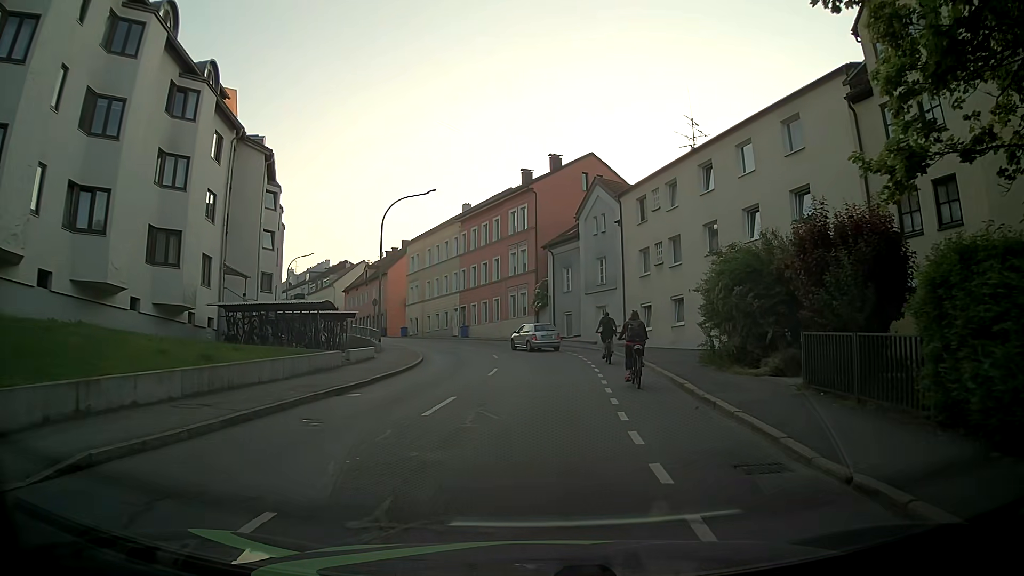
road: tertiary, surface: asphalt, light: Day
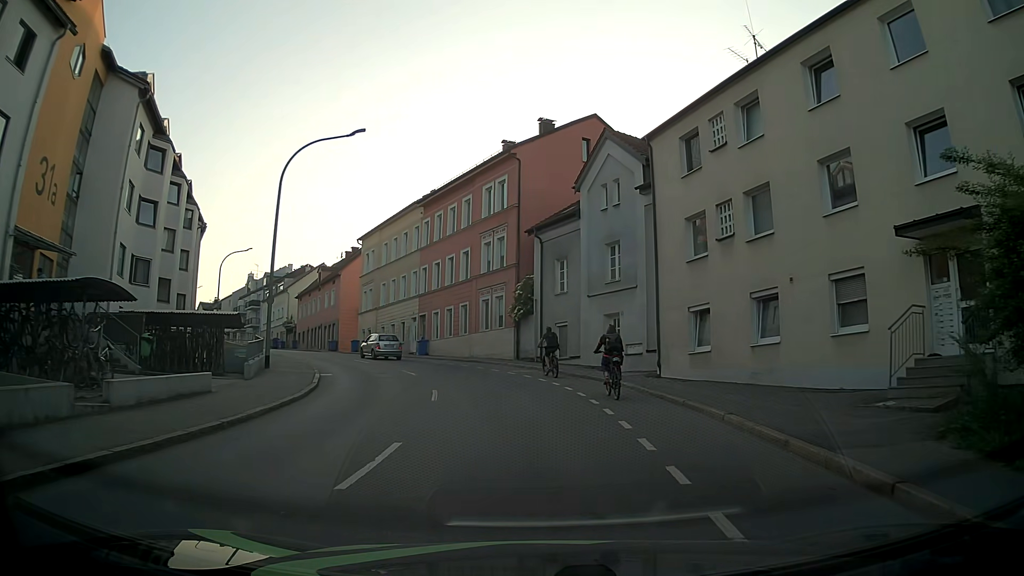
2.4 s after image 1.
(+0.6, +14.0) m; +2°
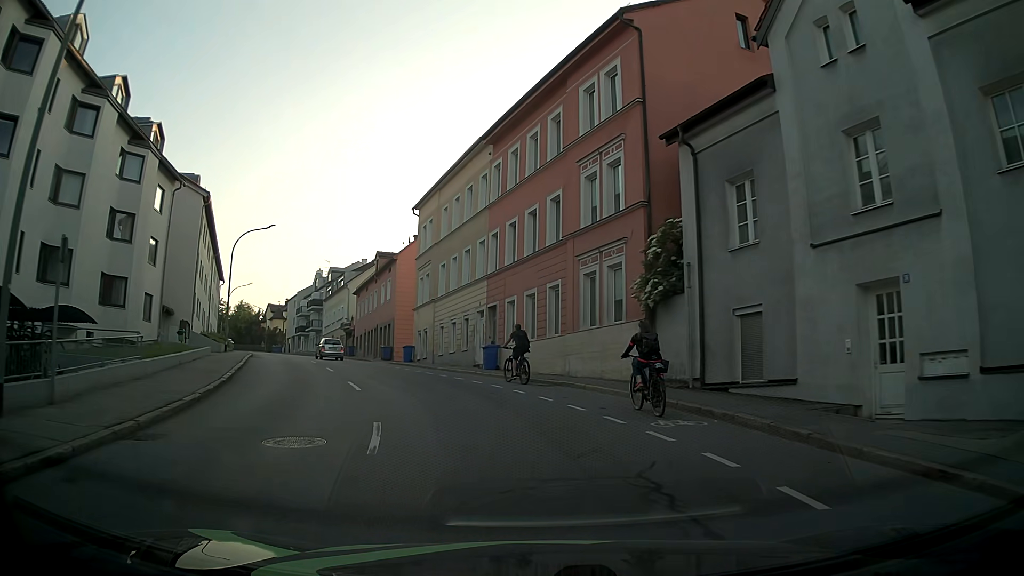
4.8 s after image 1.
(-0.8, +17.0) m; -9°
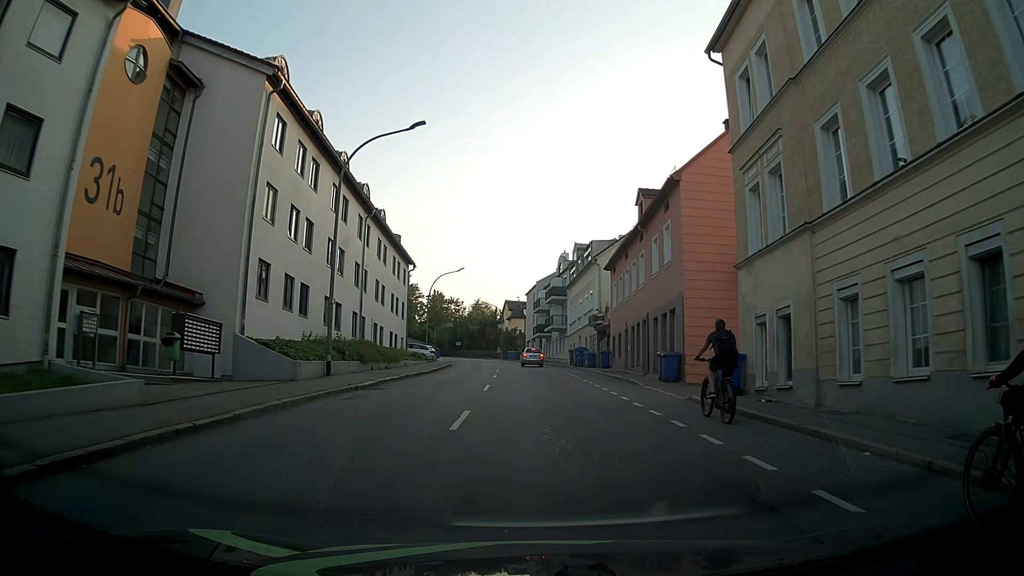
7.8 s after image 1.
(-5.6, +24.5) m; -23°
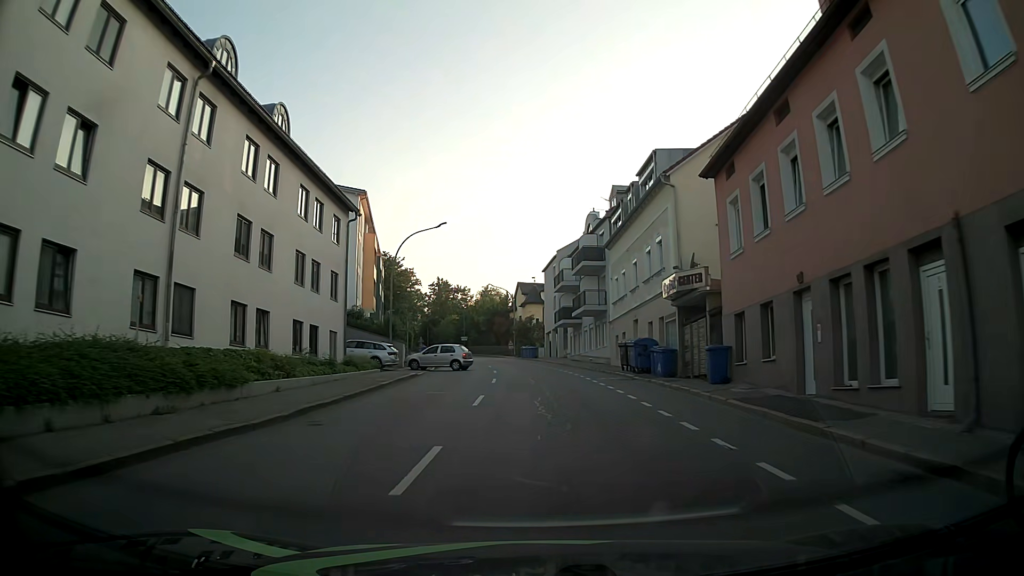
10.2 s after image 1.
(-0.2, +22.9) m; -1°
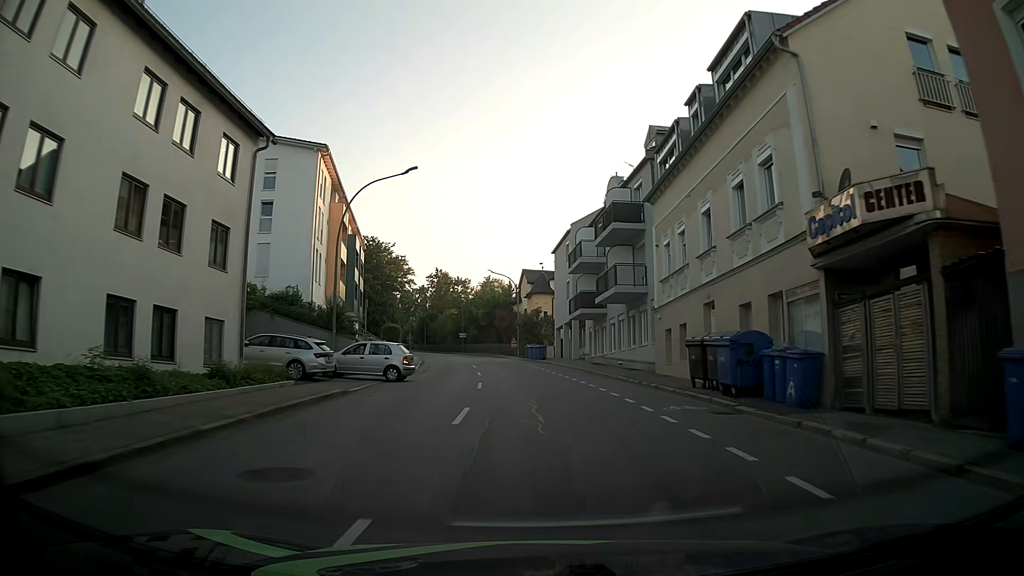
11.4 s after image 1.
(-0.1, +13.1) m; -1°
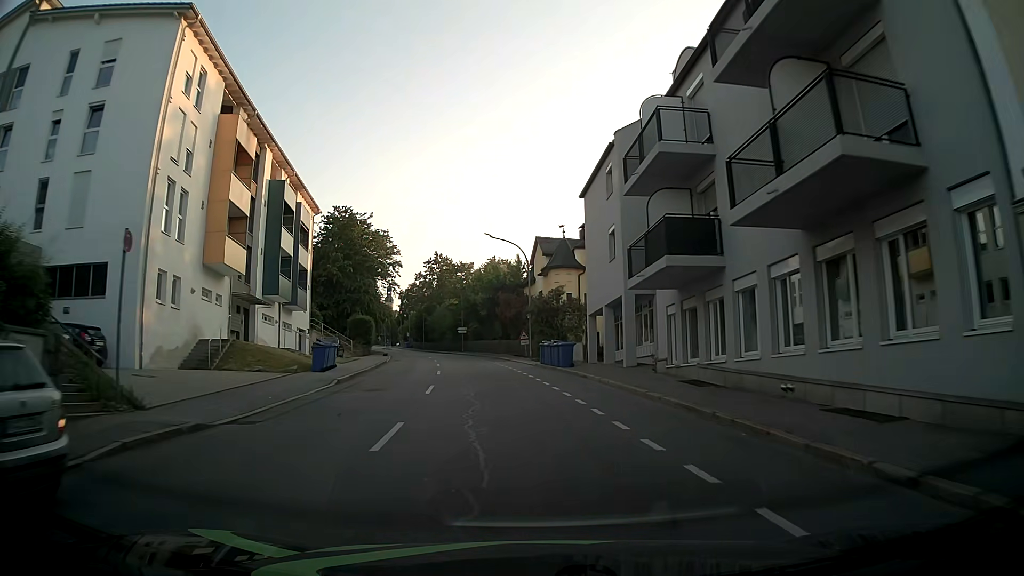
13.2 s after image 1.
(-0.2, +21.2) m; -2°
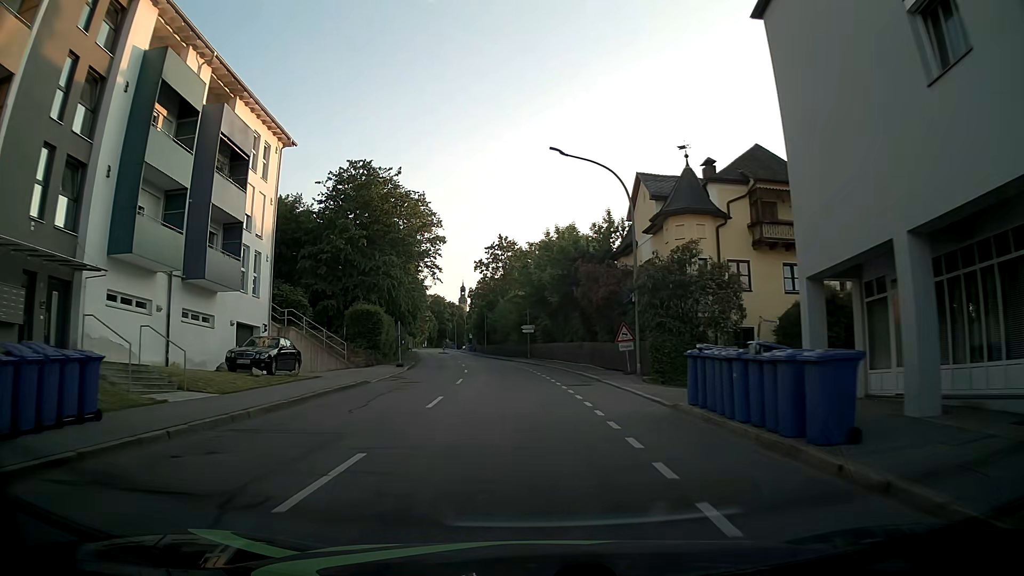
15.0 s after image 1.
(-0.9, +21.5) m; -6°
(0, +10) (-1, +20) (-2, +30) (-3, +40) (-4, +50) (-5, +60) (-7, +70) (-8, +79) (-10, +89) (-11, +99) m
